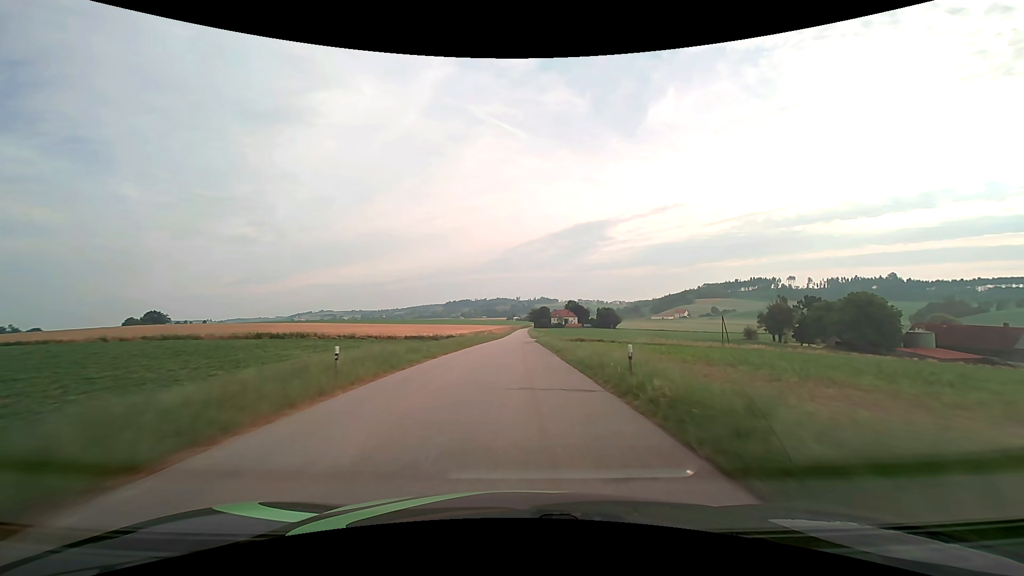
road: tertiary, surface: asphalt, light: Day
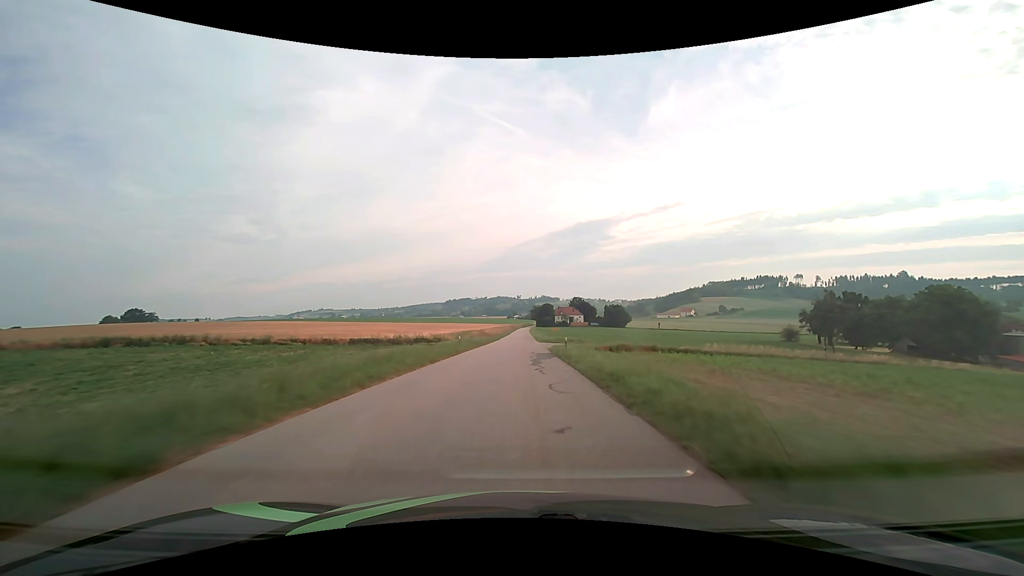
(+0.1, +27.5) m; 0°
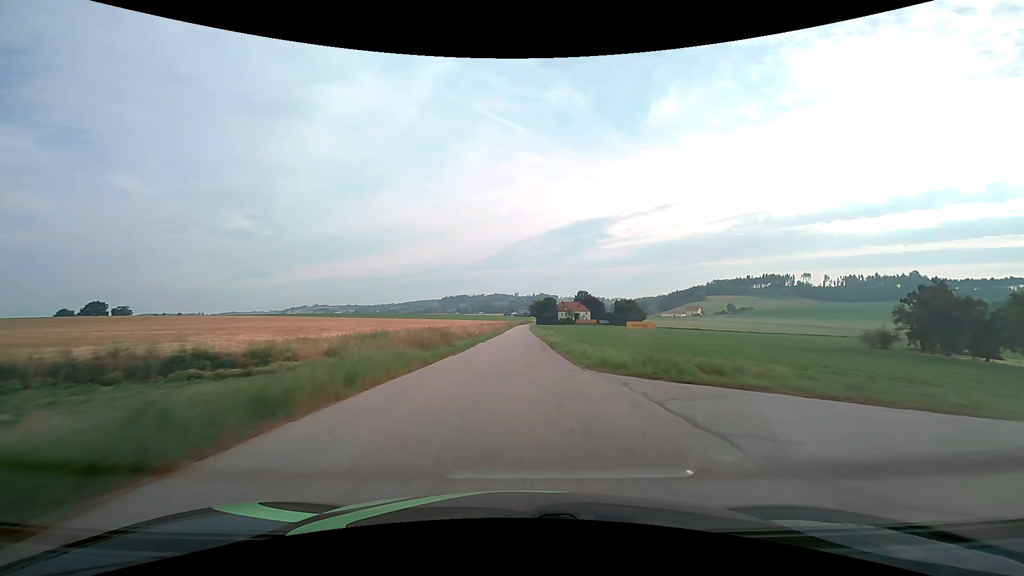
(+0.1, +41.8) m; 0°
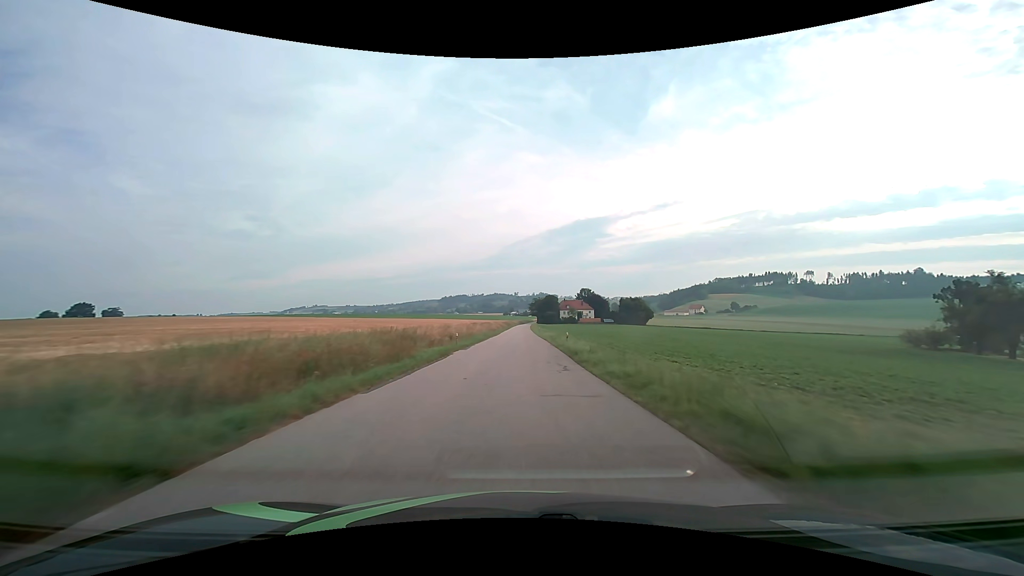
(0.0, +14.1) m; 0°
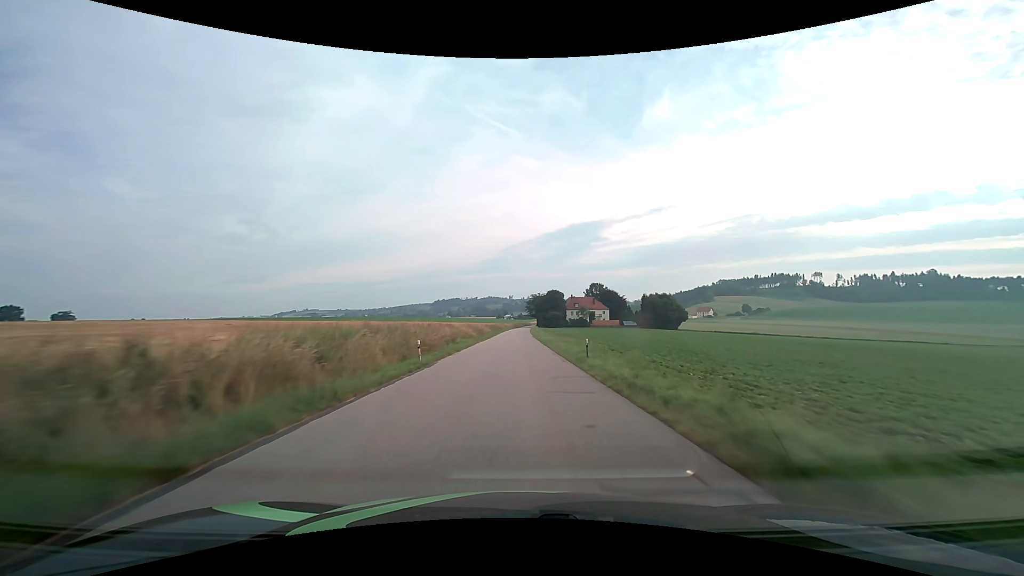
(+0.1, +57.1) m; +1°
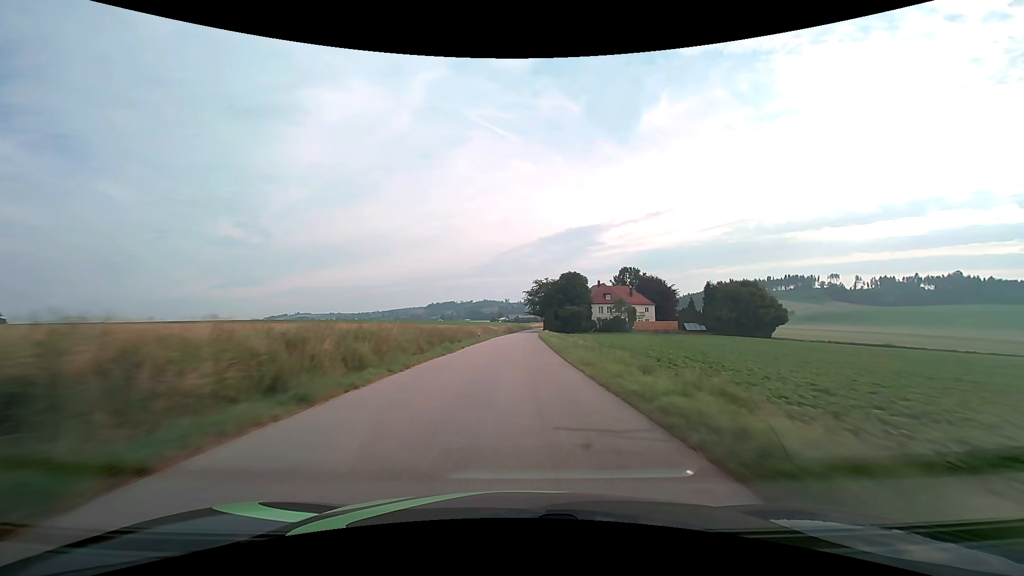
(+0.2, +72.5) m; 0°
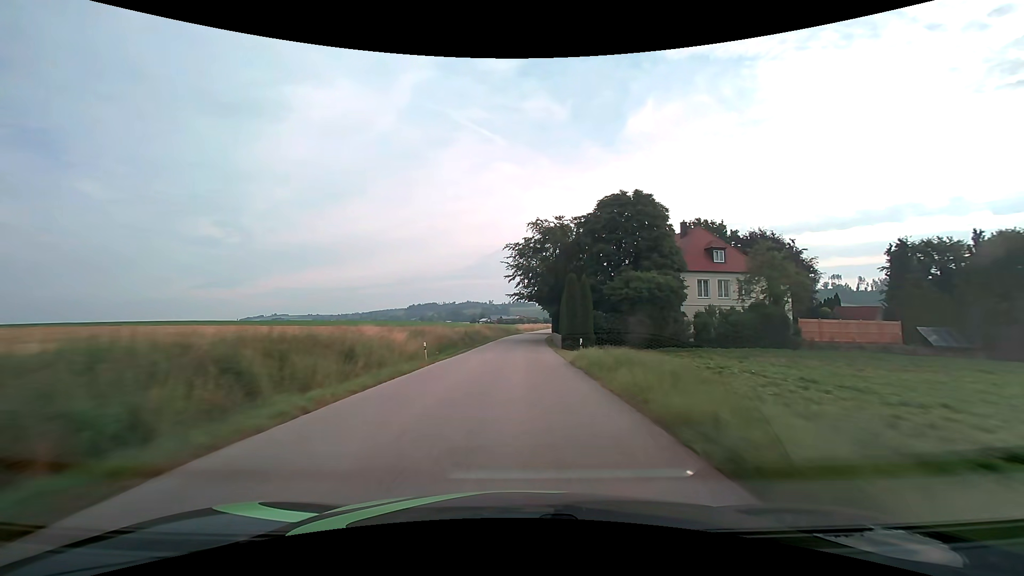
(+1.1, +72.0) m; +2°
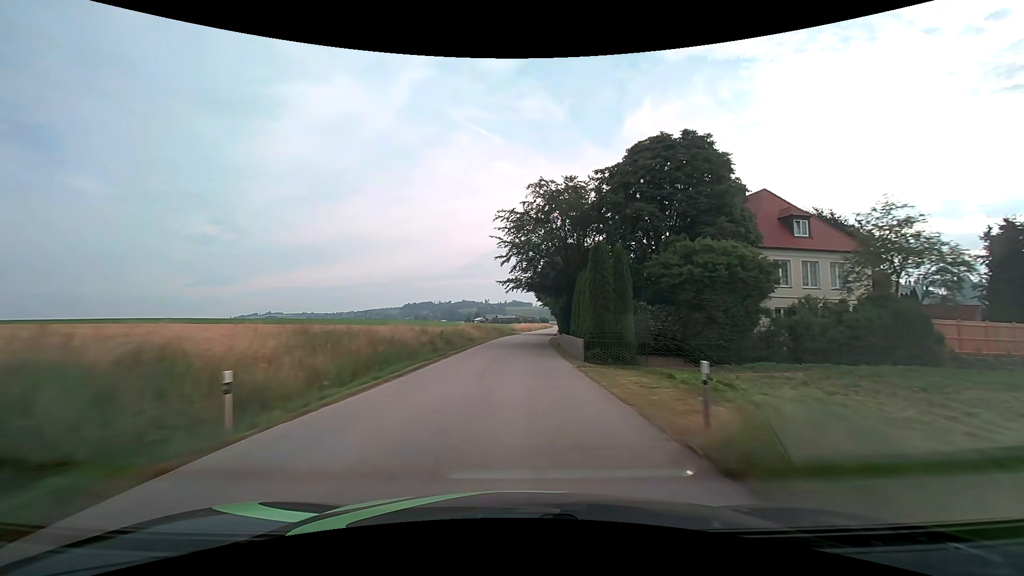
(0.0, +14.3) m; 0°
(0, +10) (0, +20) (0, +30) (+1, +40) (+1, +50) (+2, +60) (+3, +70) (+4, +80) (+5, +90) (+6, +100) m
